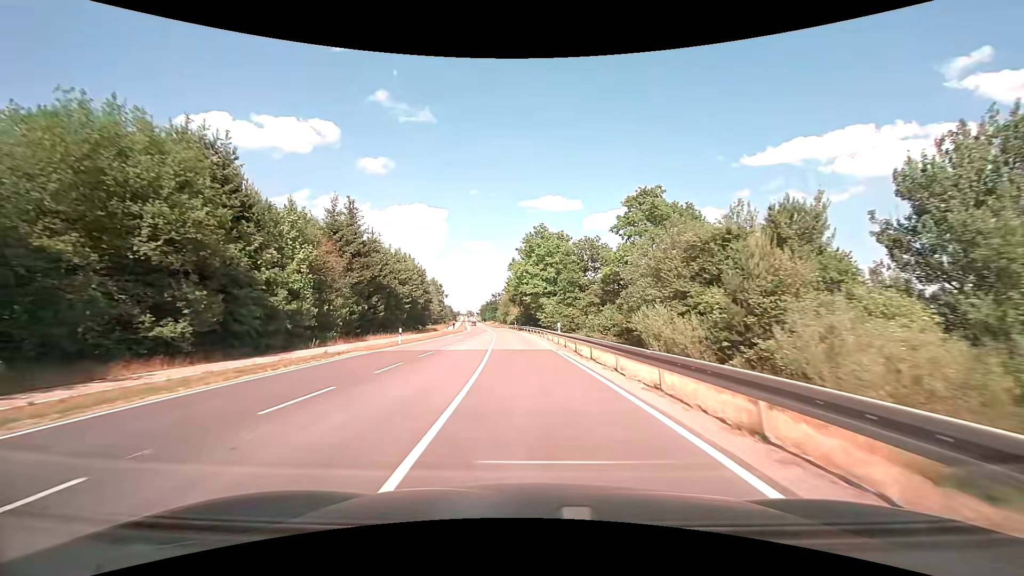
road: tertiary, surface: asphalt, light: Day
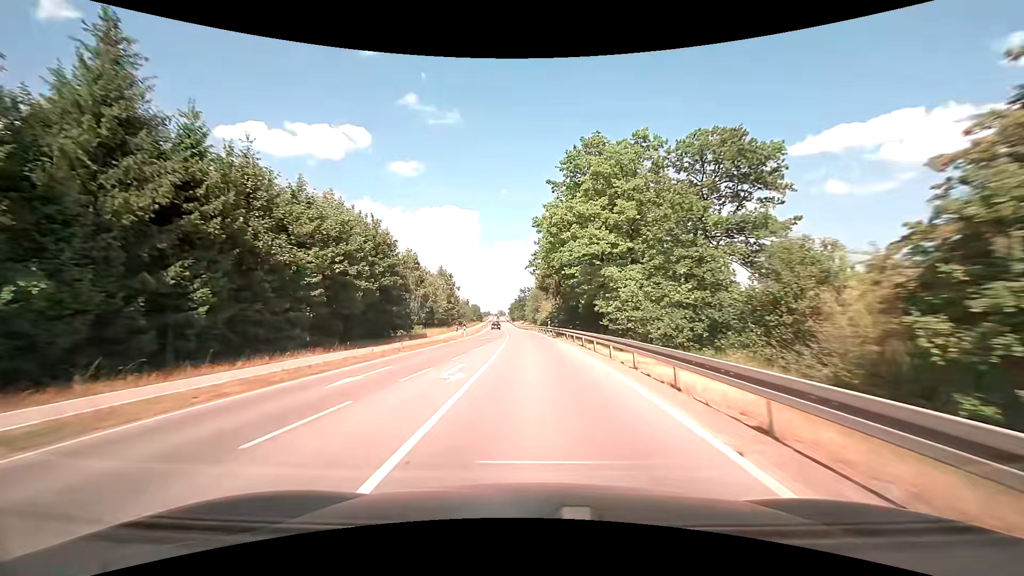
(-1.2, +32.4) m; -3°
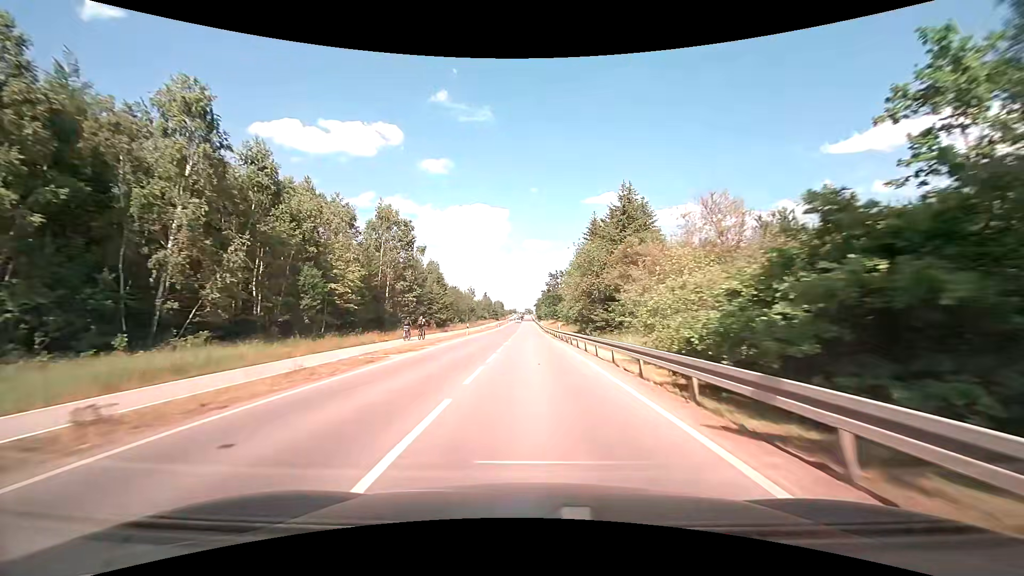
(-2.1, +57.4) m; -3°
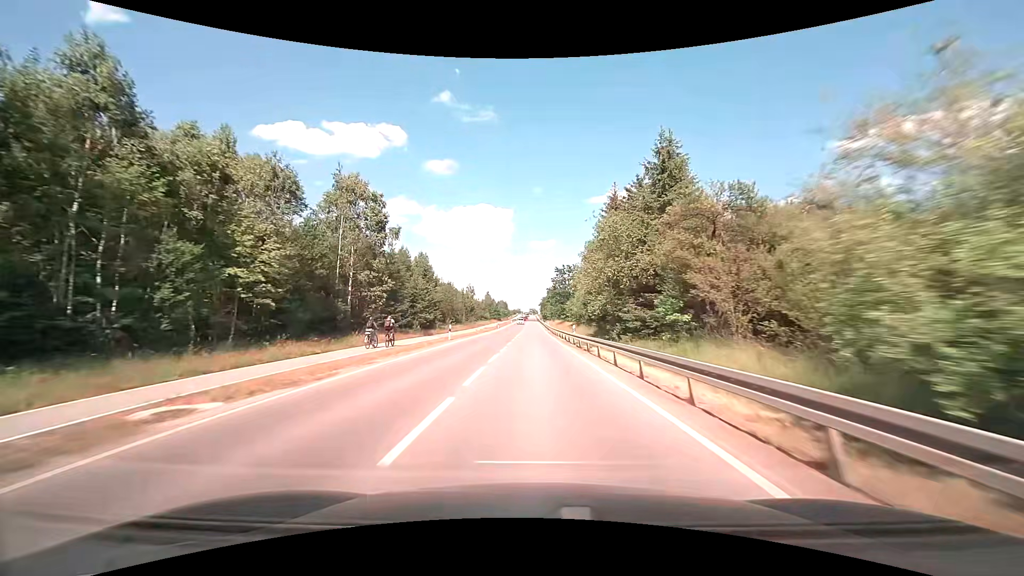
(-0.1, +11.9) m; -1°
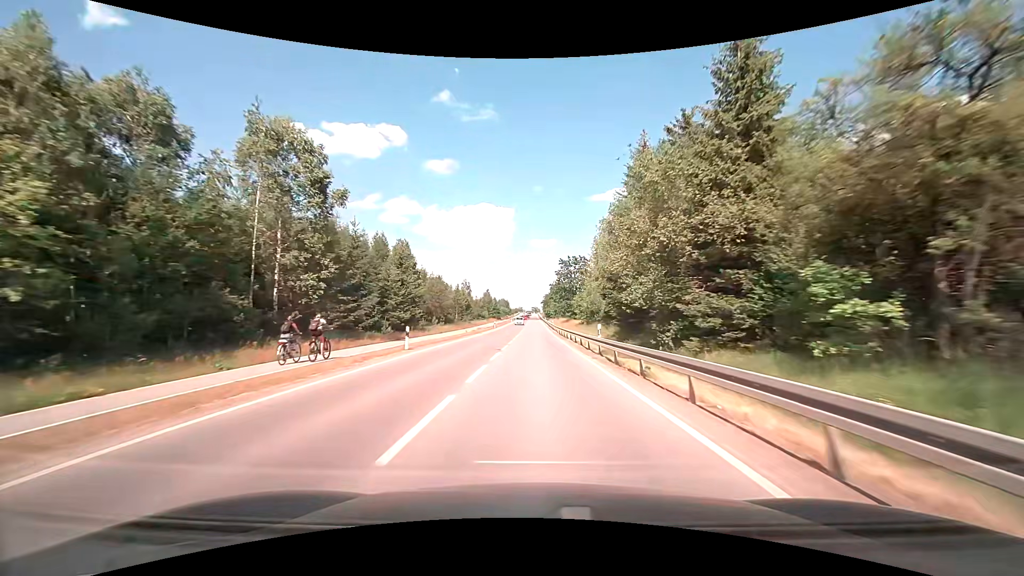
(0.0, +12.0) m; 0°
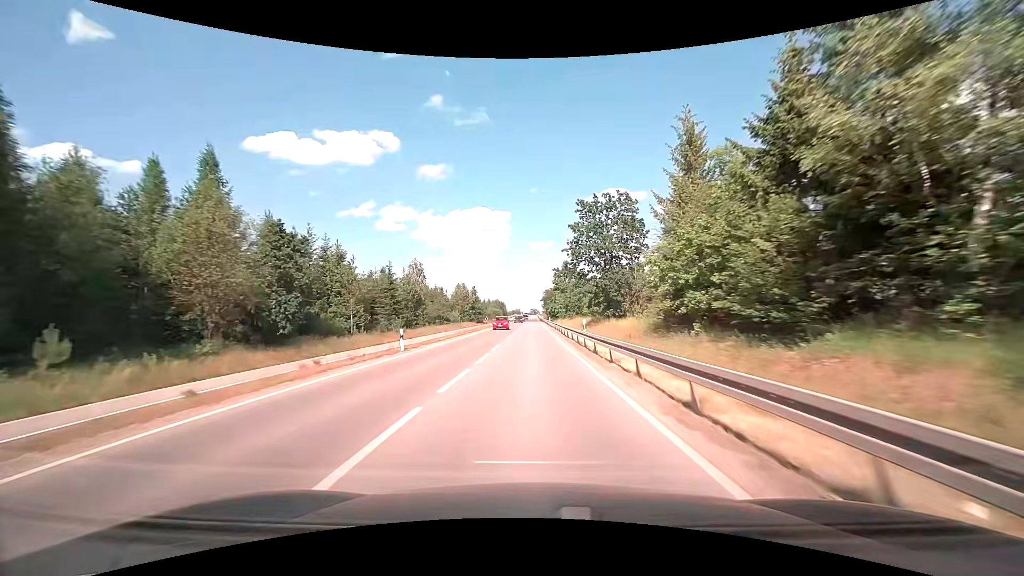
(-0.1, +49.5) m; 0°
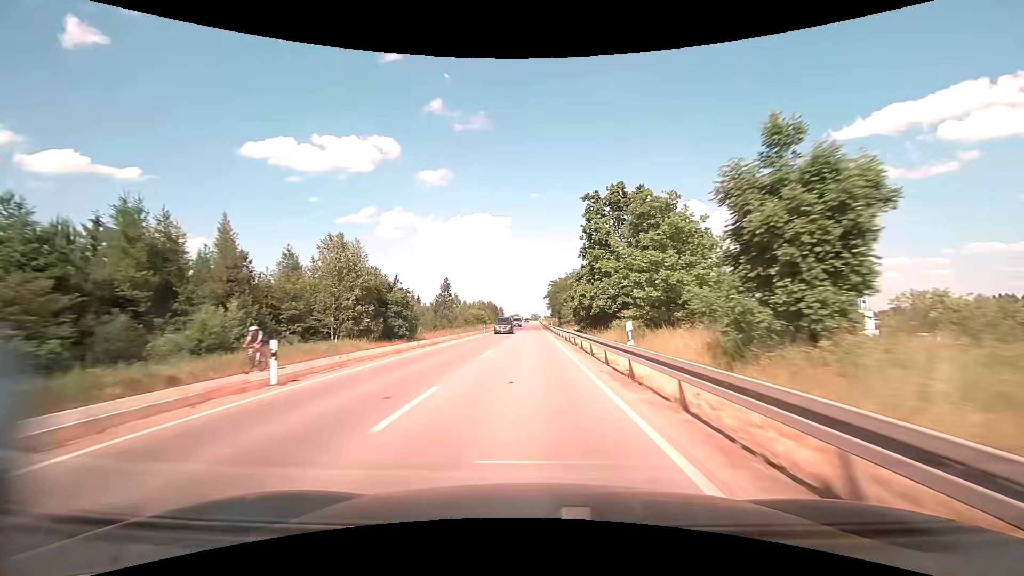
(+0.2, +64.1) m; 0°
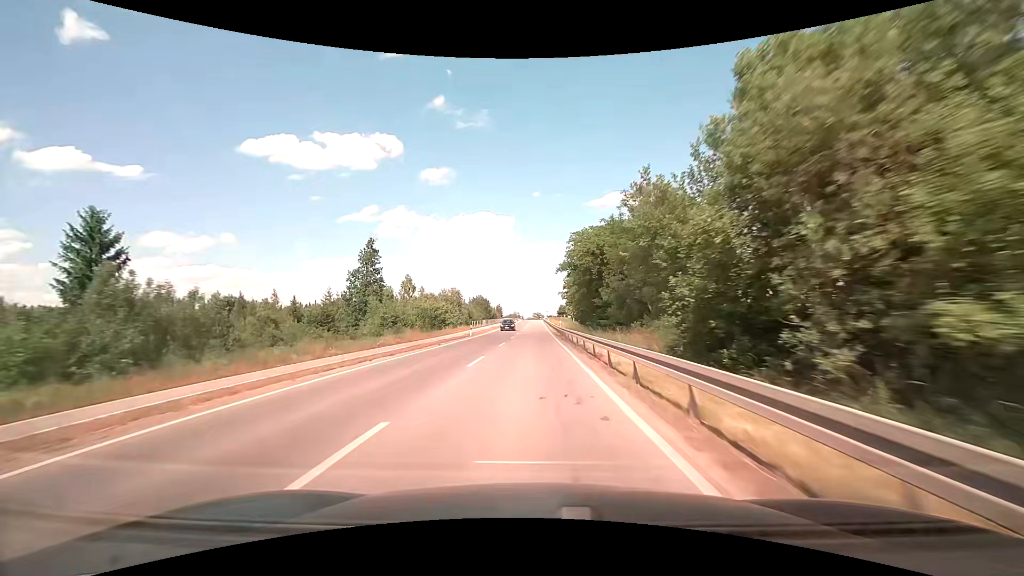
(-0.2, +64.8) m; 0°
(0, +10) (0, +20) (0, +30) (0, +40) (0, +50) (0, +60) (0, +70) (0, +80) (0, +90) (0, +100) m
